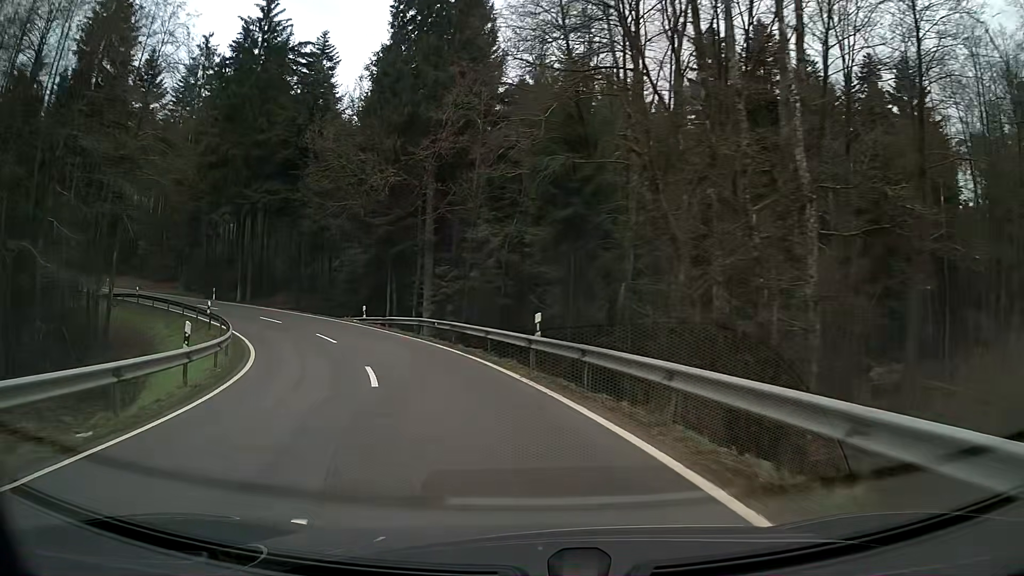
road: tertiary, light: Day
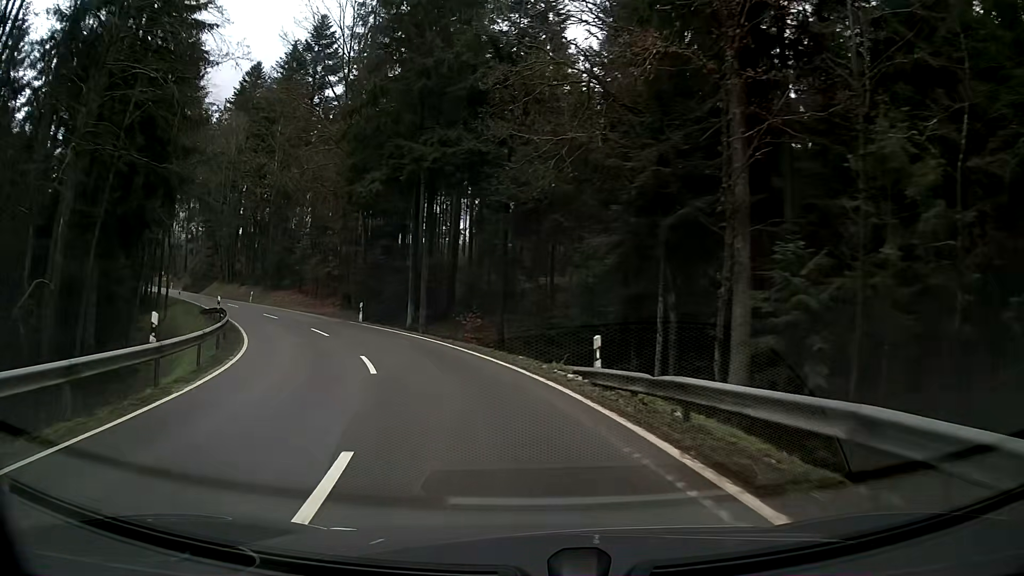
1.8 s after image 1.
(-4.6, +22.6) m; -23°
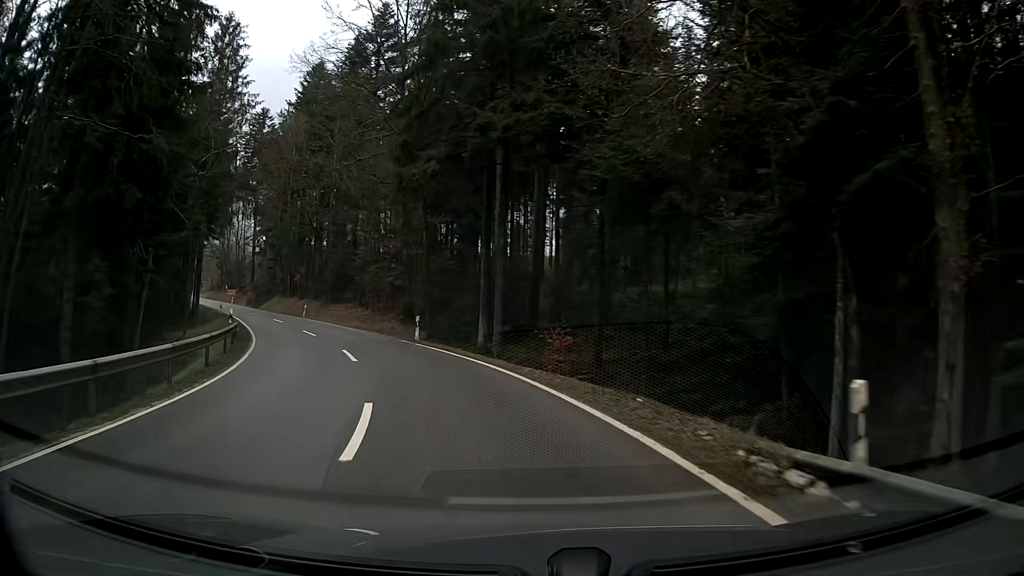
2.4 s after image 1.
(-0.5, +7.7) m; -7°
